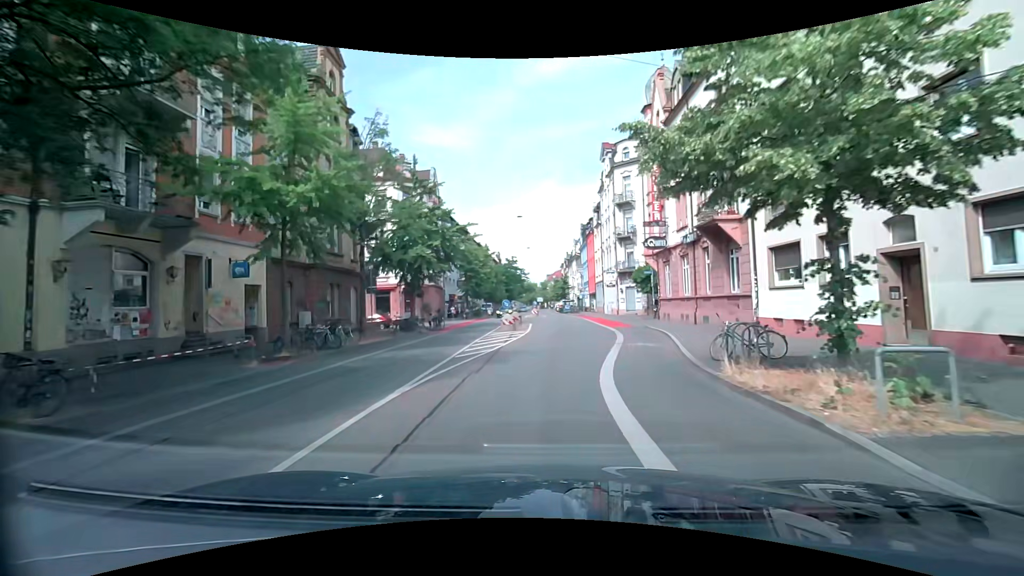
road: secondary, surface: asphalt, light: Day
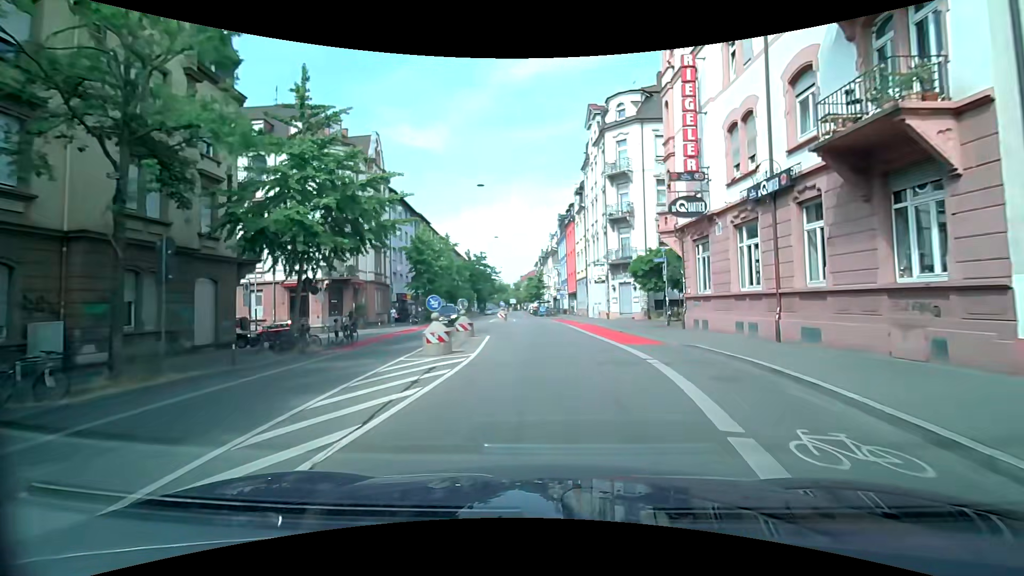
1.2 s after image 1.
(+0.2, +12.4) m; +3°
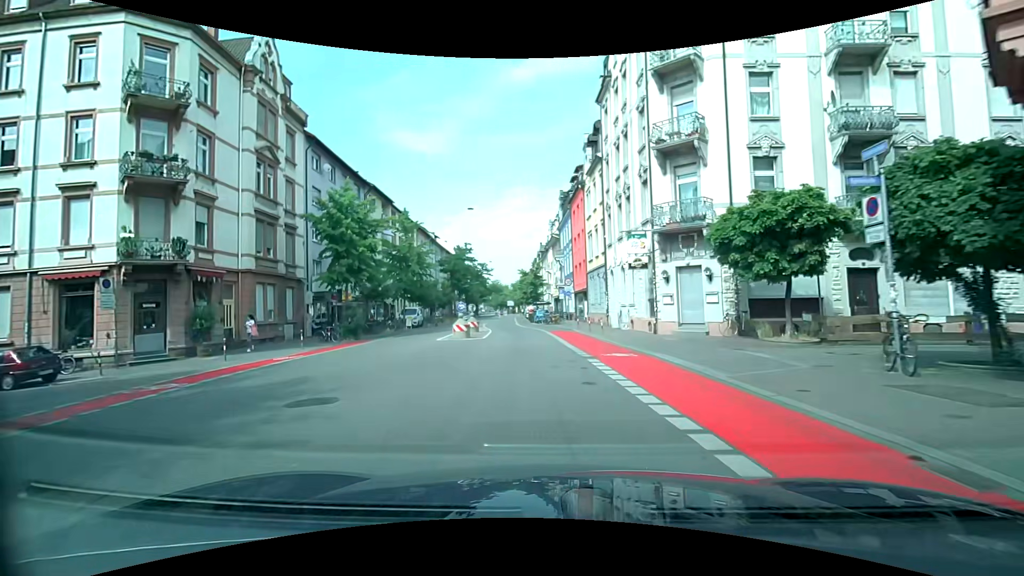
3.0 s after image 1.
(+0.3, +18.6) m; 0°
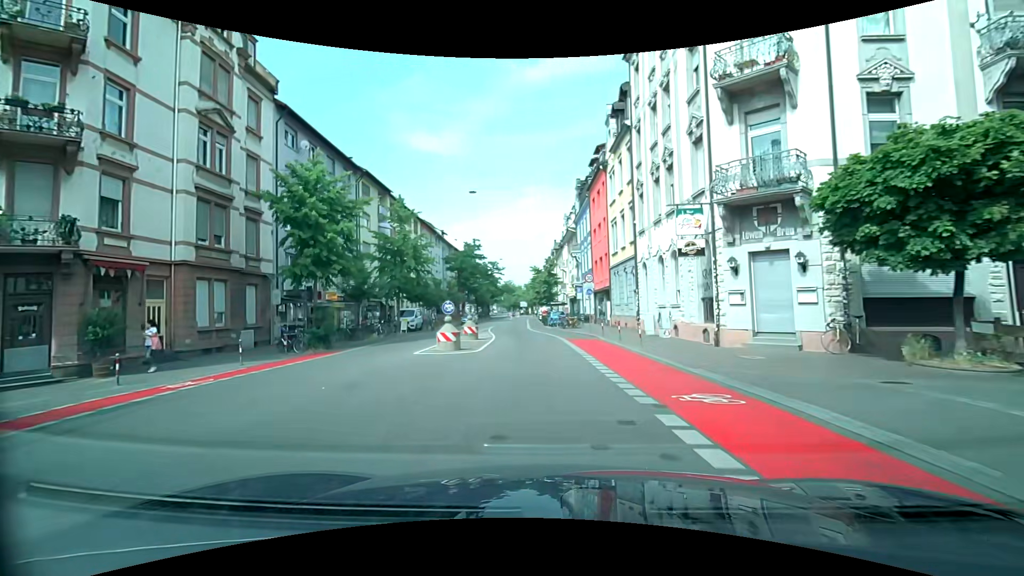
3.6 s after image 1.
(0.0, +6.1) m; -1°
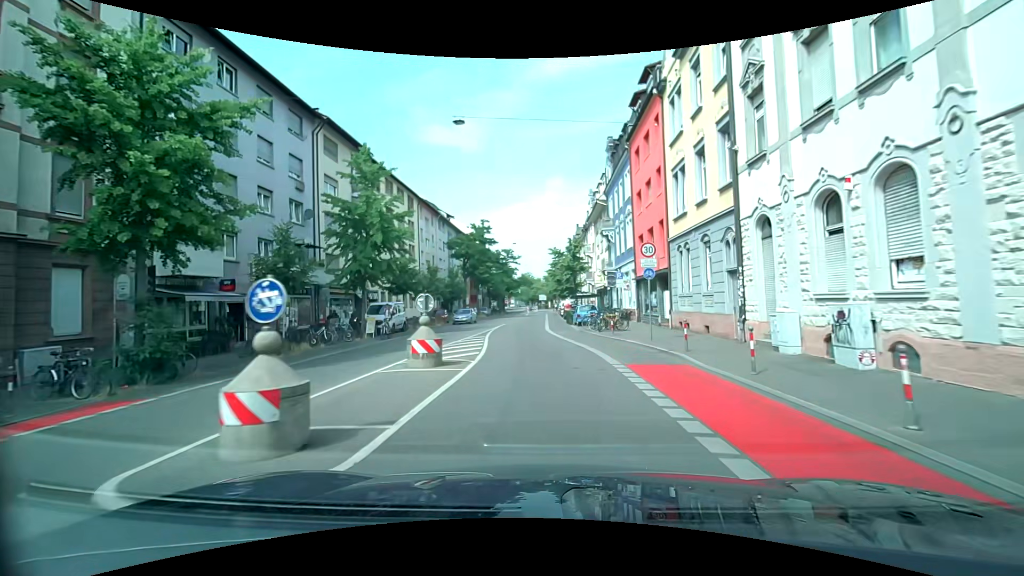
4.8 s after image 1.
(-0.2, +12.0) m; -2°
